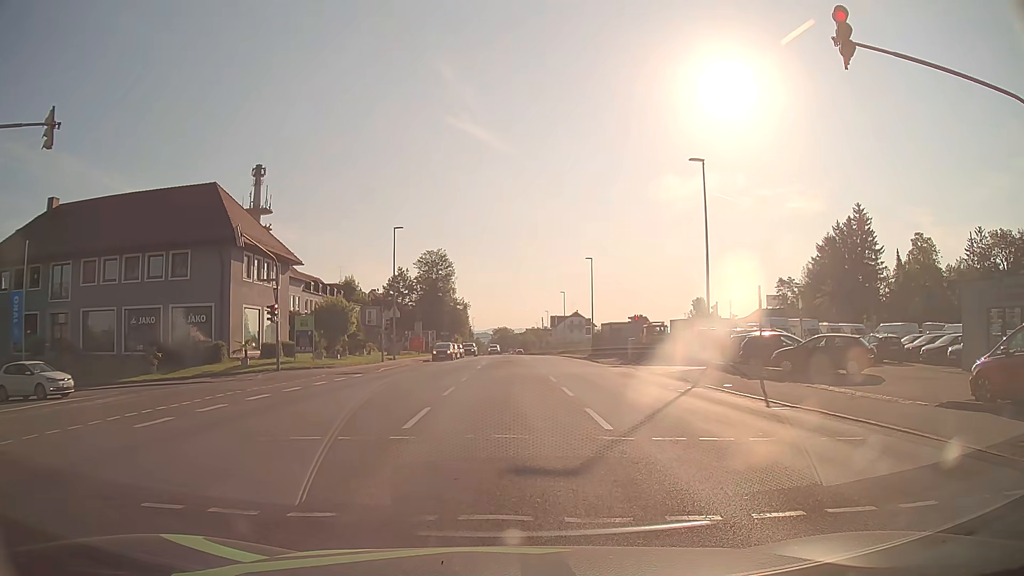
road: tertiary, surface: asphalt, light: Day
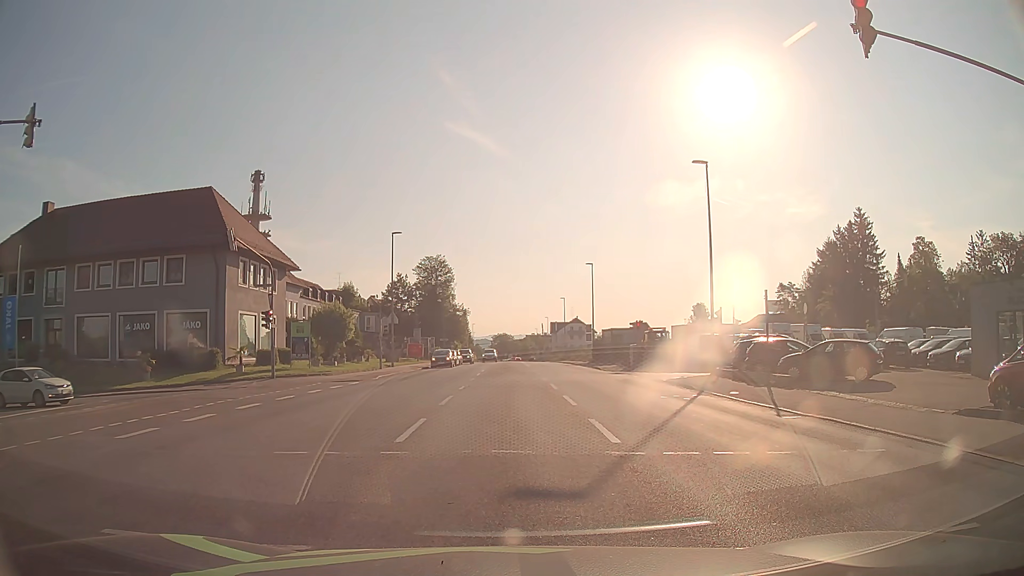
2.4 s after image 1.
(0.0, +0.7) m; 0°
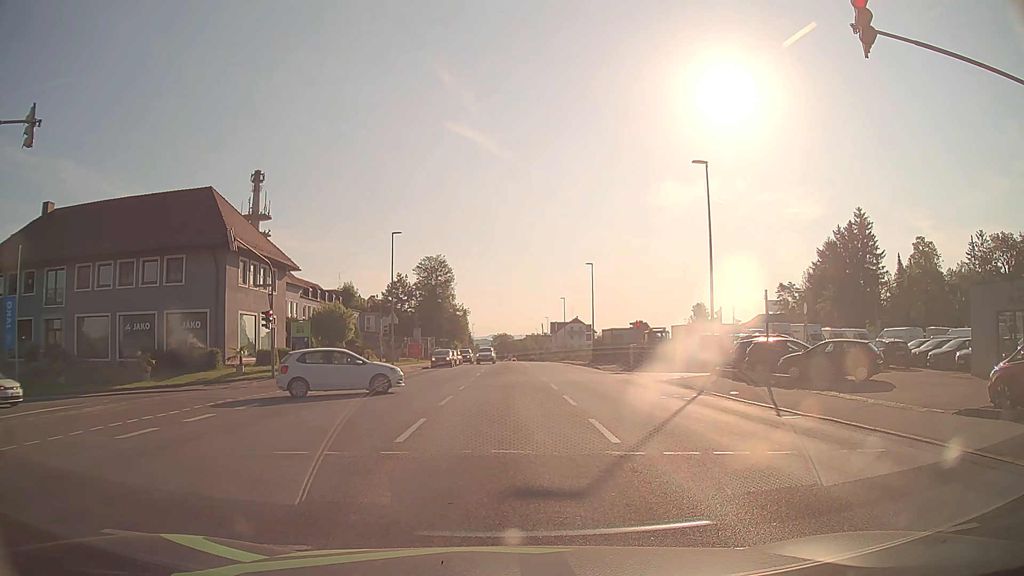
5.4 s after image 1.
(0.0, 0.0) m; 0°
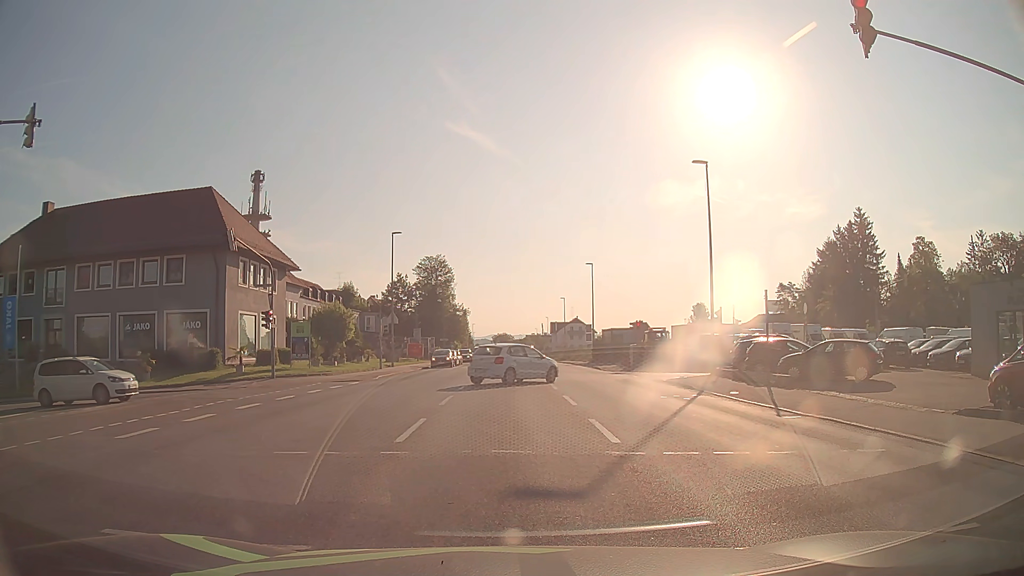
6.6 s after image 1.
(0.0, 0.0) m; 0°
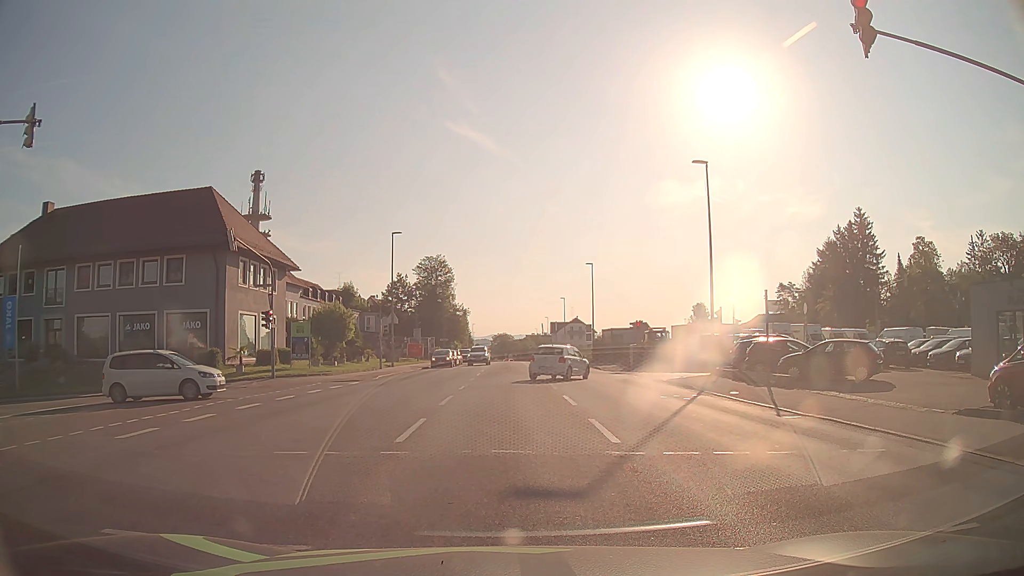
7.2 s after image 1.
(0.0, 0.0) m; 0°
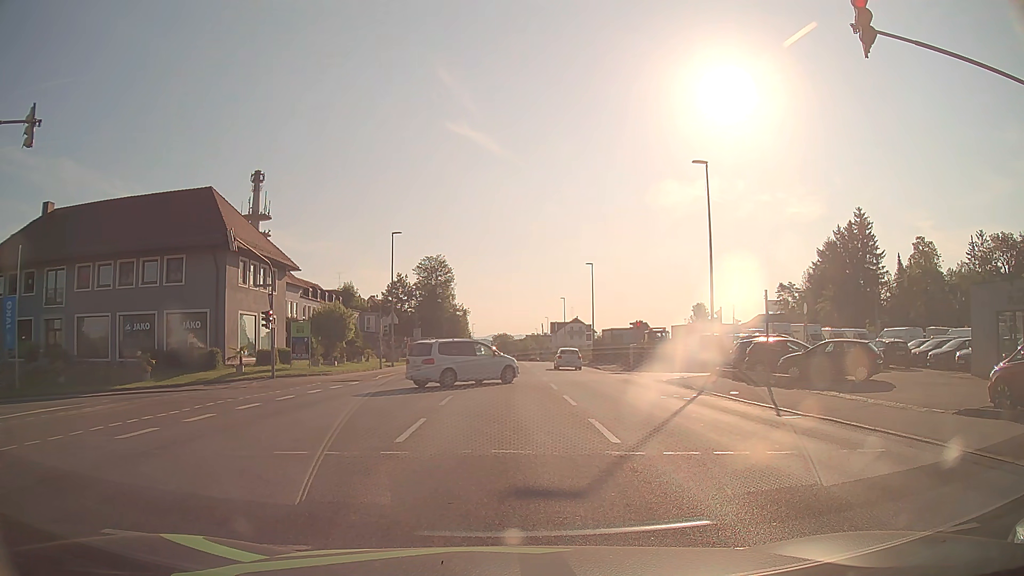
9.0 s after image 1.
(0.0, 0.0) m; 0°
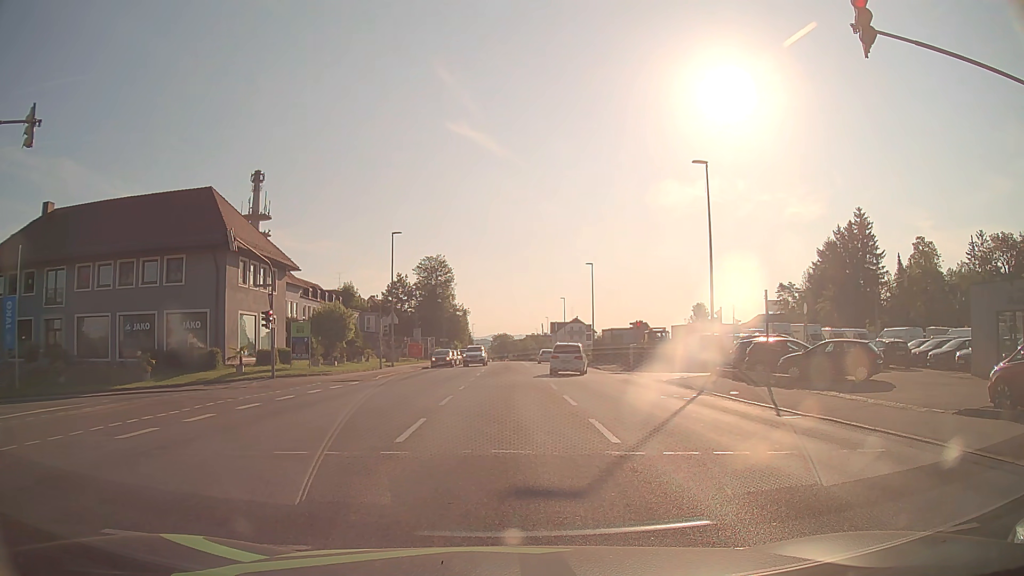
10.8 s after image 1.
(0.0, 0.0) m; 0°
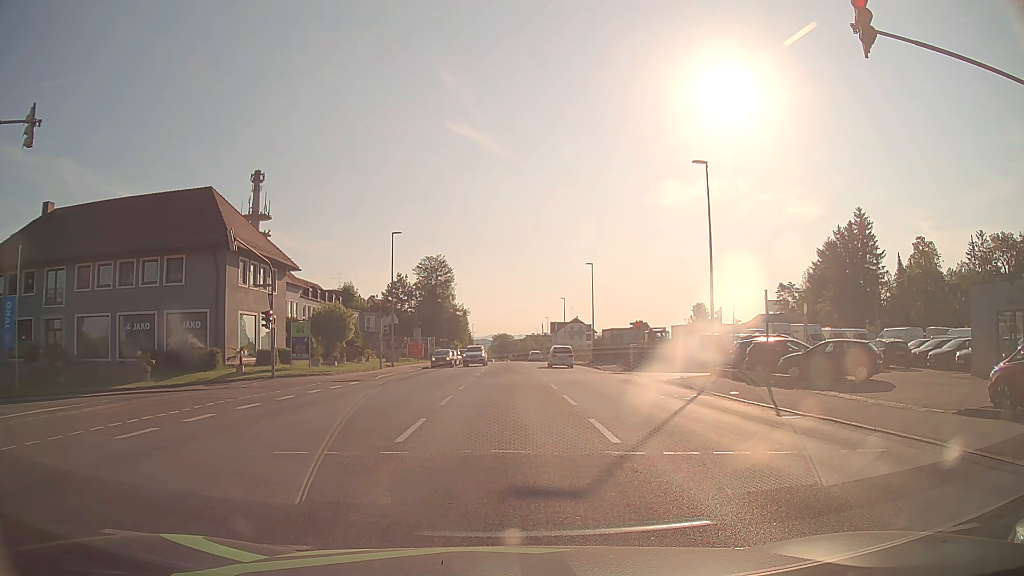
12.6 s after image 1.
(0.0, 0.0) m; 0°
